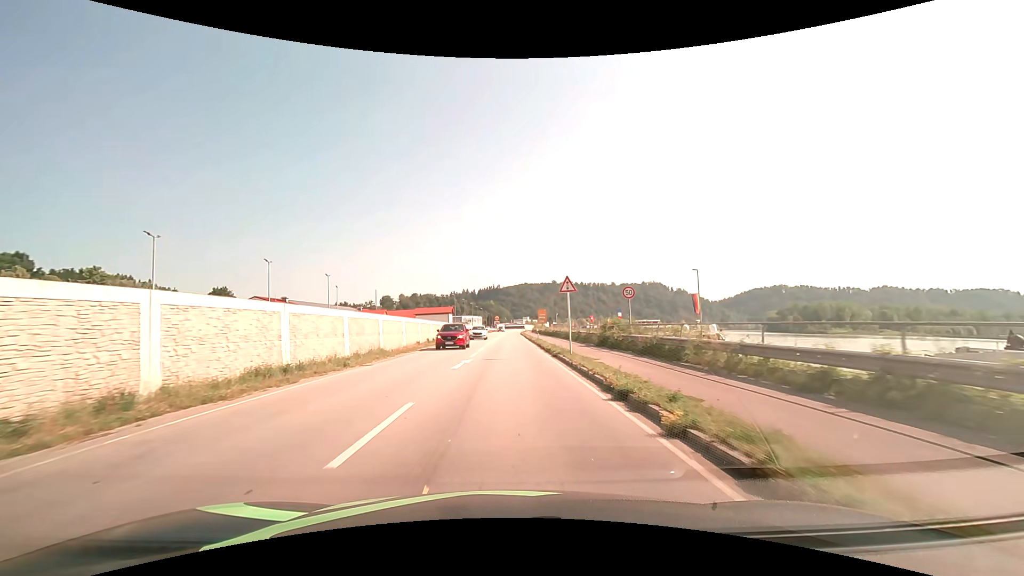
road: primary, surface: asphalt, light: Day
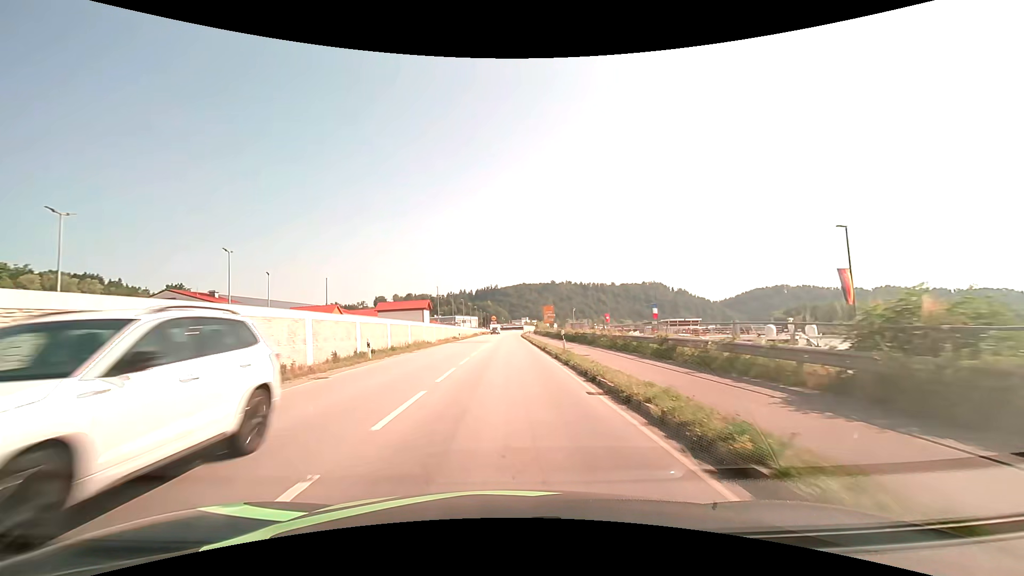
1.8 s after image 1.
(+0.1, +22.8) m; 0°
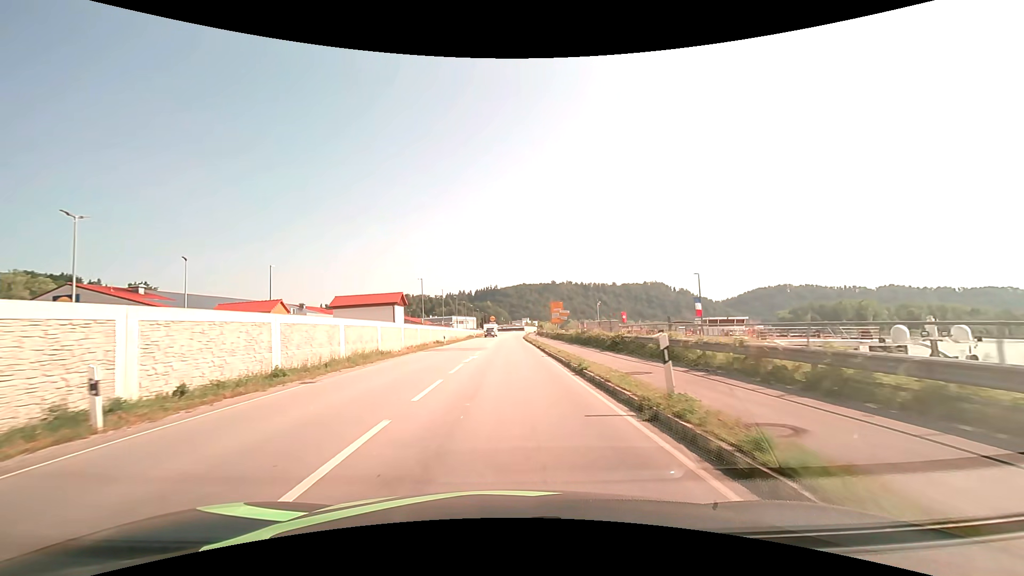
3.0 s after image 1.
(0.0, +15.2) m; 0°
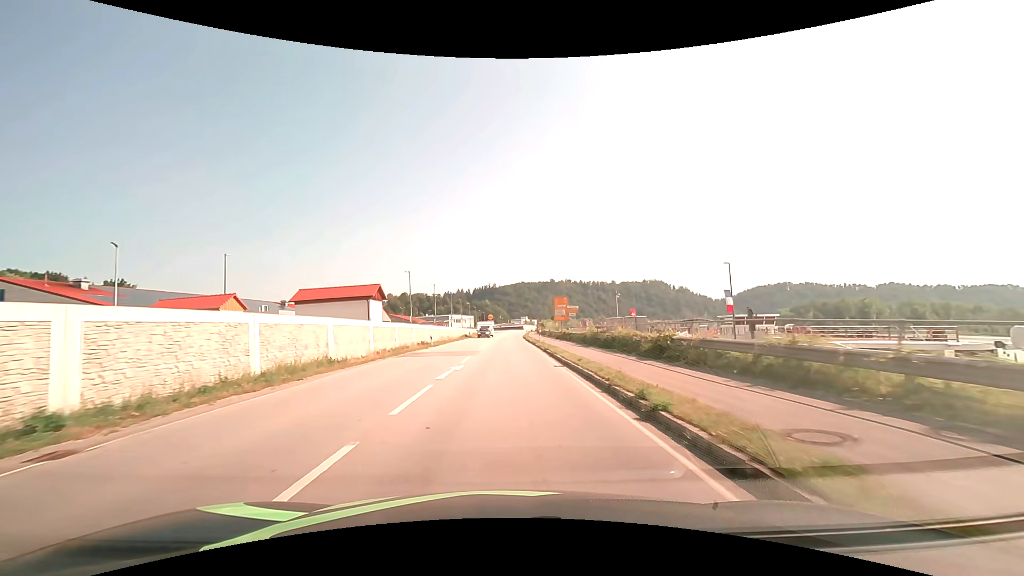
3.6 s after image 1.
(0.0, +7.6) m; 0°
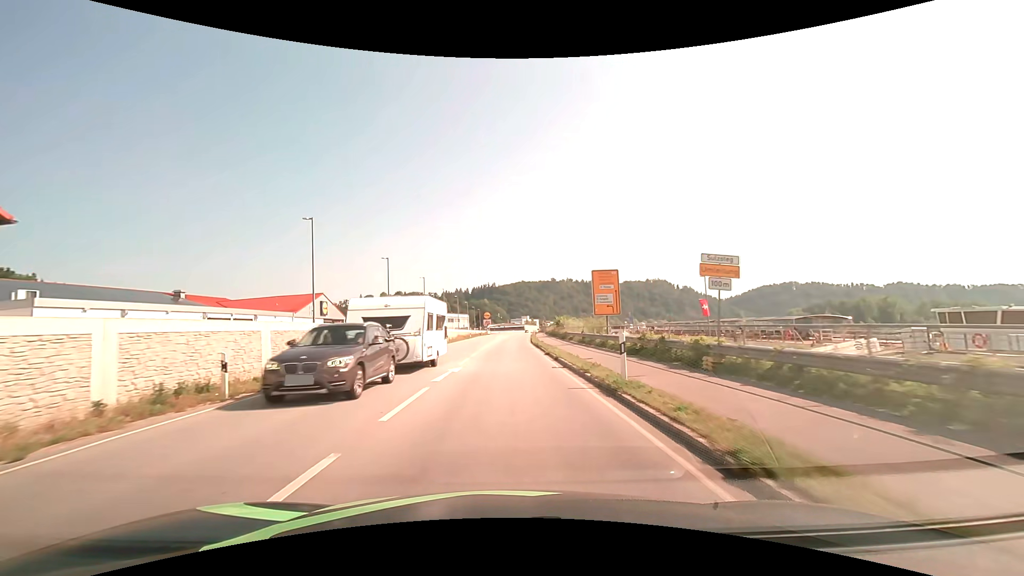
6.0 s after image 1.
(0.0, +30.4) m; 0°
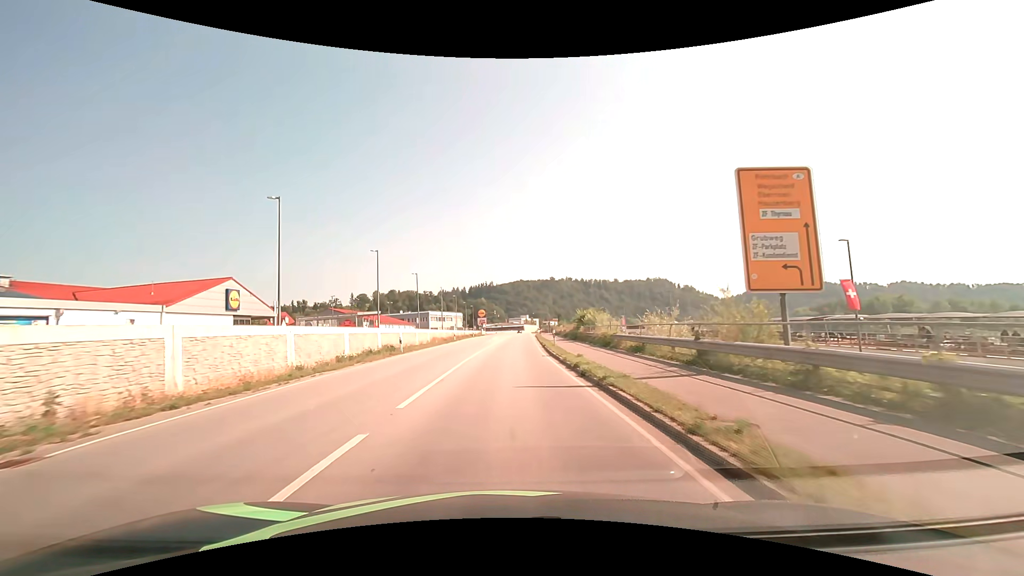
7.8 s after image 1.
(0.0, +22.8) m; 0°
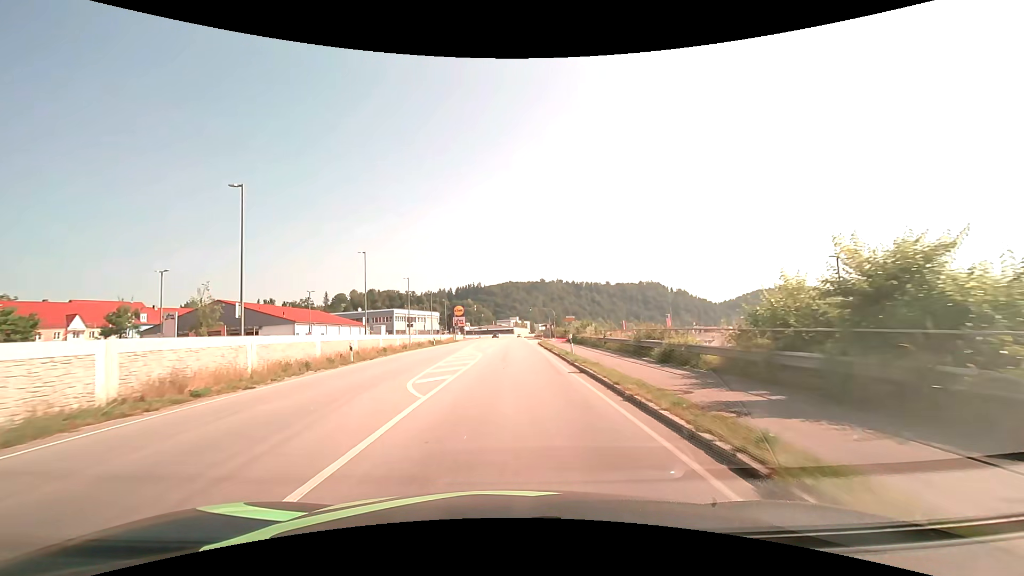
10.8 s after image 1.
(+0.4, +38.2) m; +1°
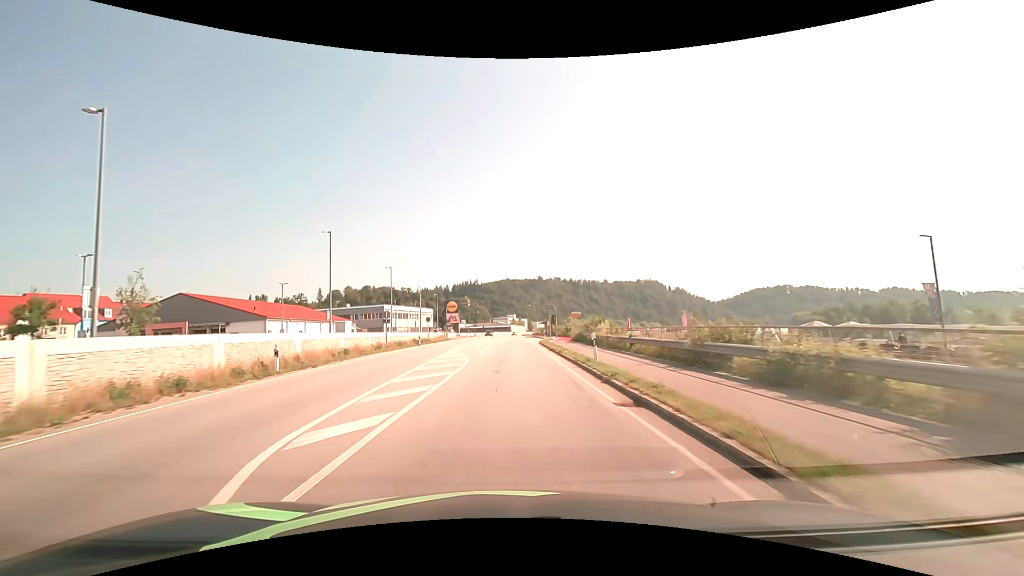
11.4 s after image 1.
(0.0, +7.6) m; 0°
(0, +10) (0, +20) (0, +30) (0, +40) (0, +50) (+1, +60) (+1, +70) (+1, +80) (+1, +90) (+1, +100) m
